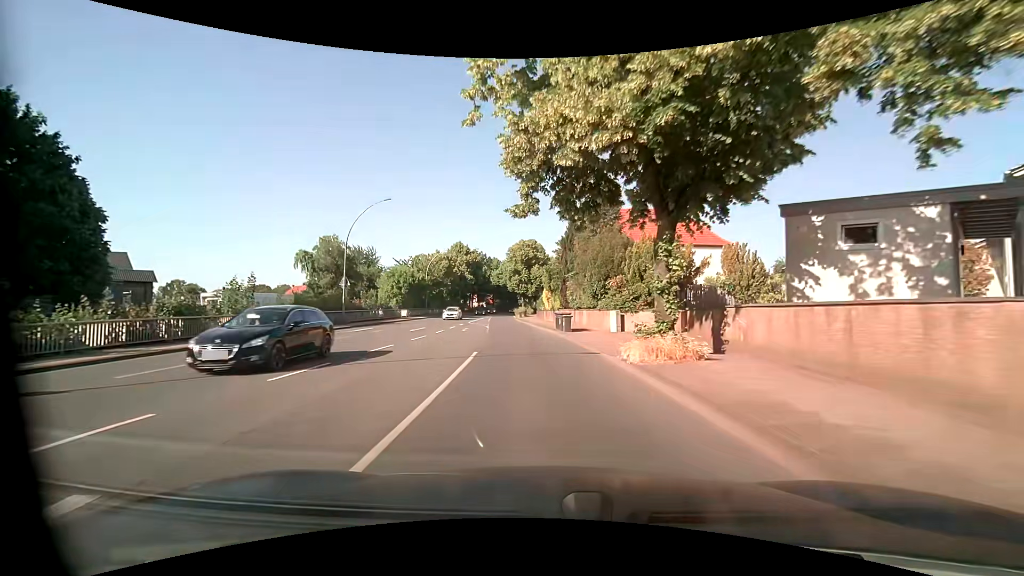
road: primary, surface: asphalt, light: Day
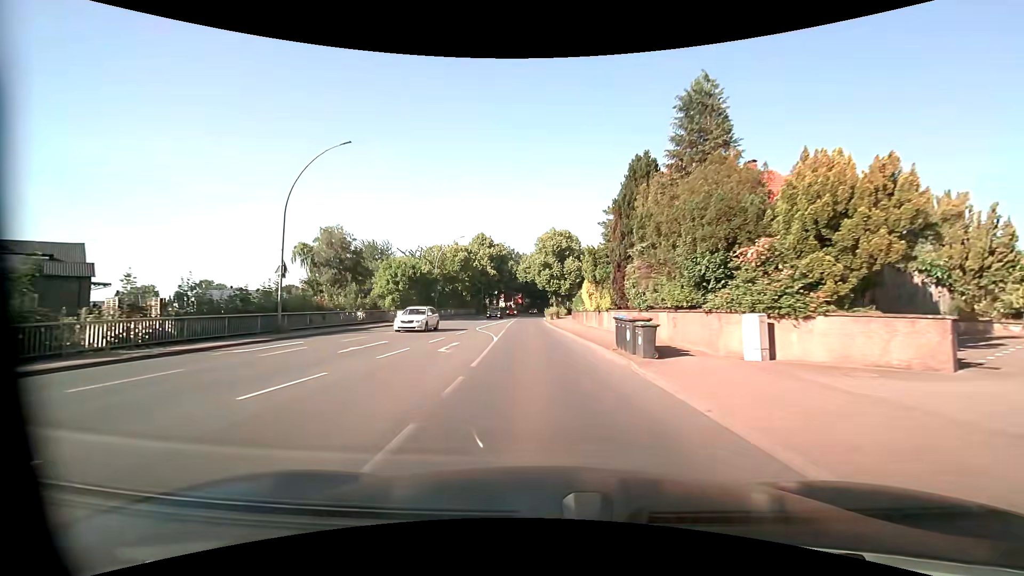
(-0.6, +14.4) m; -4°
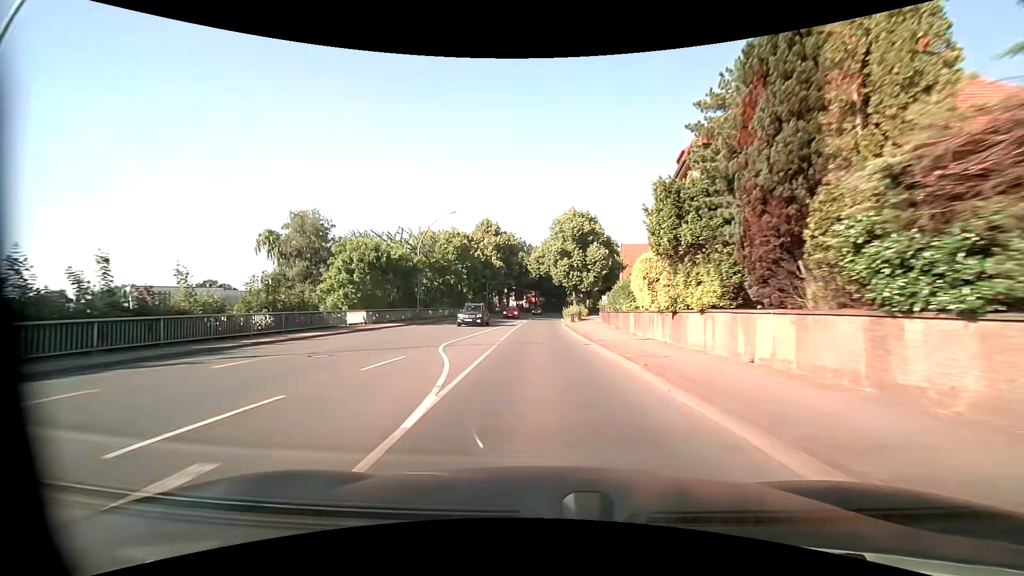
(-0.3, +15.6) m; -2°
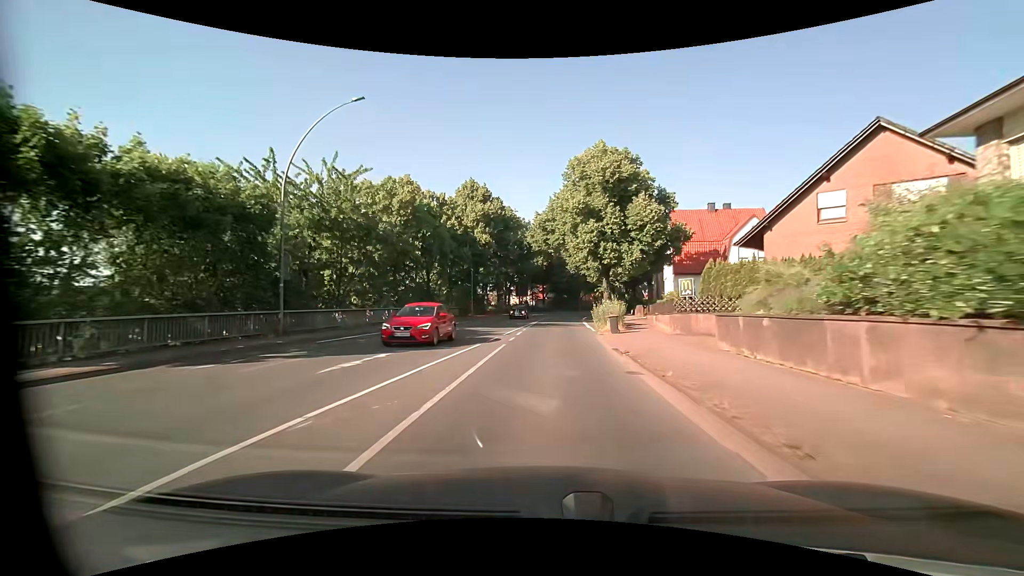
(-0.2, +25.2) m; -1°
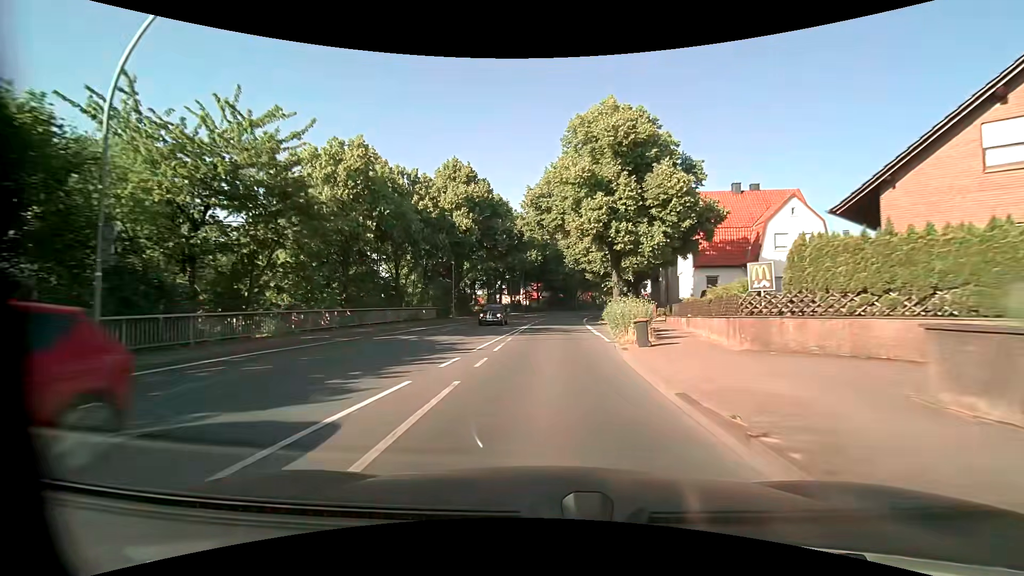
(0.0, +8.4) m; +1°
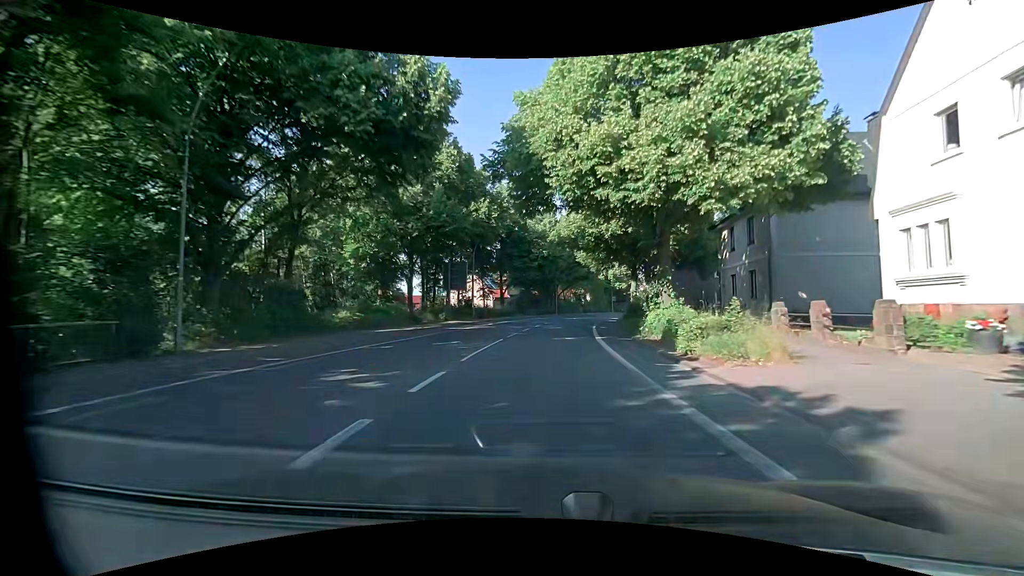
(+0.7, +32.9) m; +2°
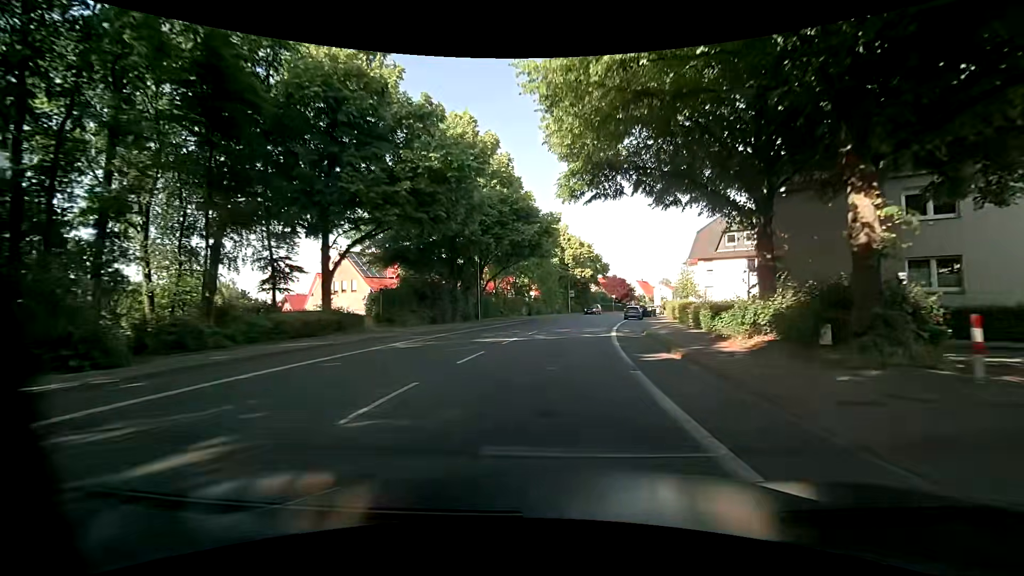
(+2.4, +40.4) m; +7°
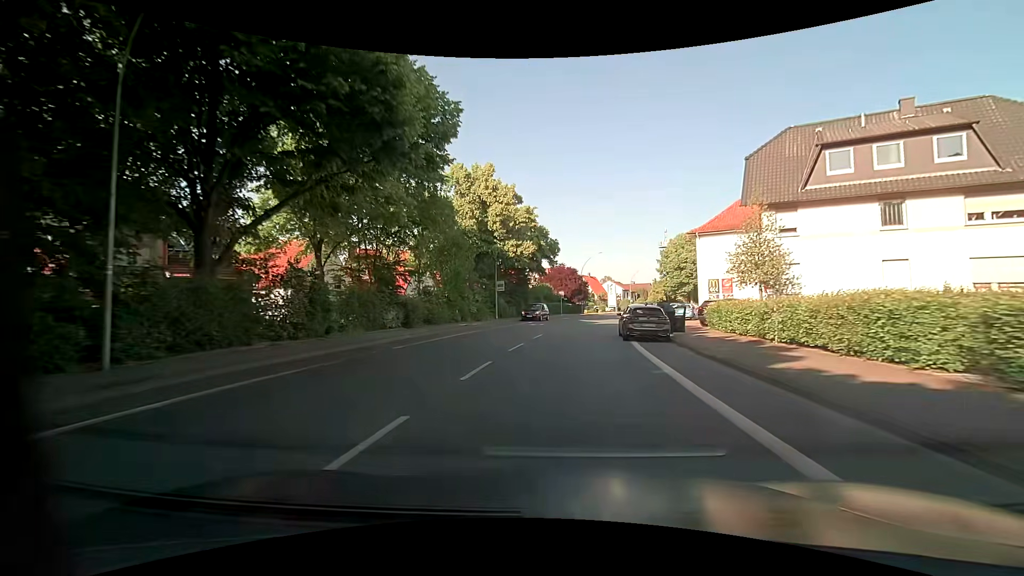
(+2.4, +32.1) m; +8°
(0, +10) (+1, +20) (+2, +30) (+3, +40) (+5, +50) (+8, +59) (+11, +69) (+14, +78) (+17, +88) (+21, +97) m
